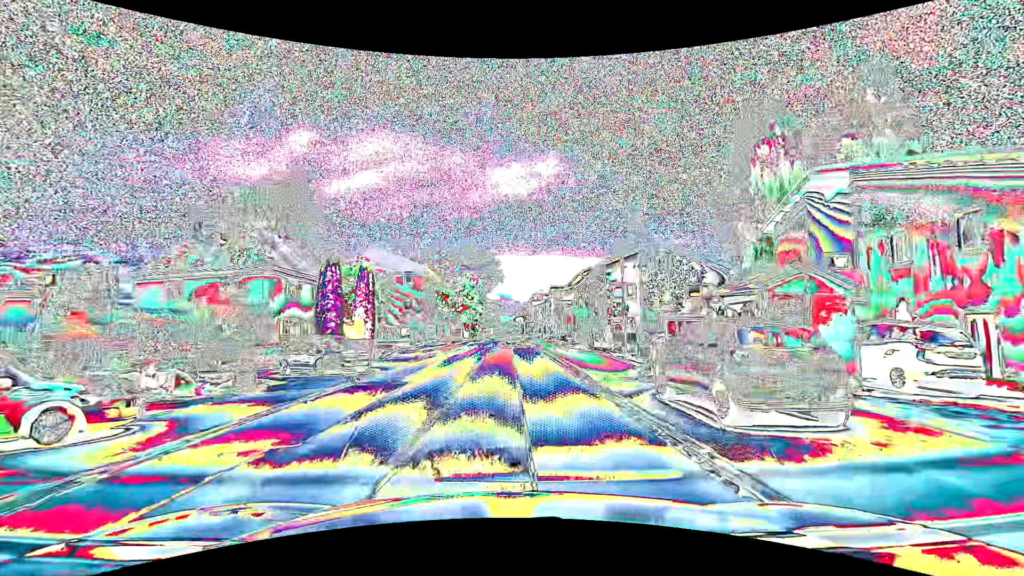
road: primary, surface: asphalt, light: Day
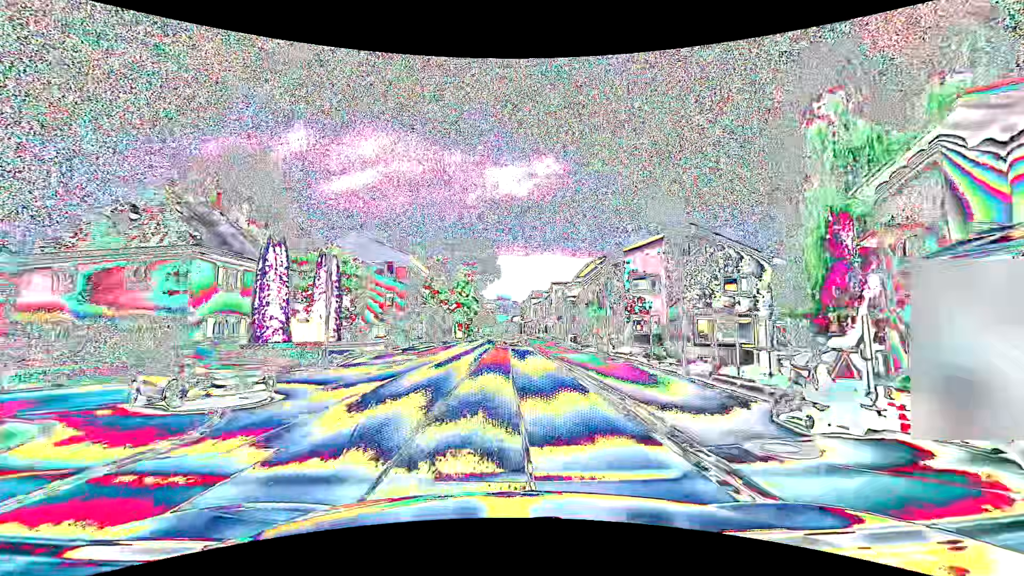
(0.0, +7.6) m; 0°
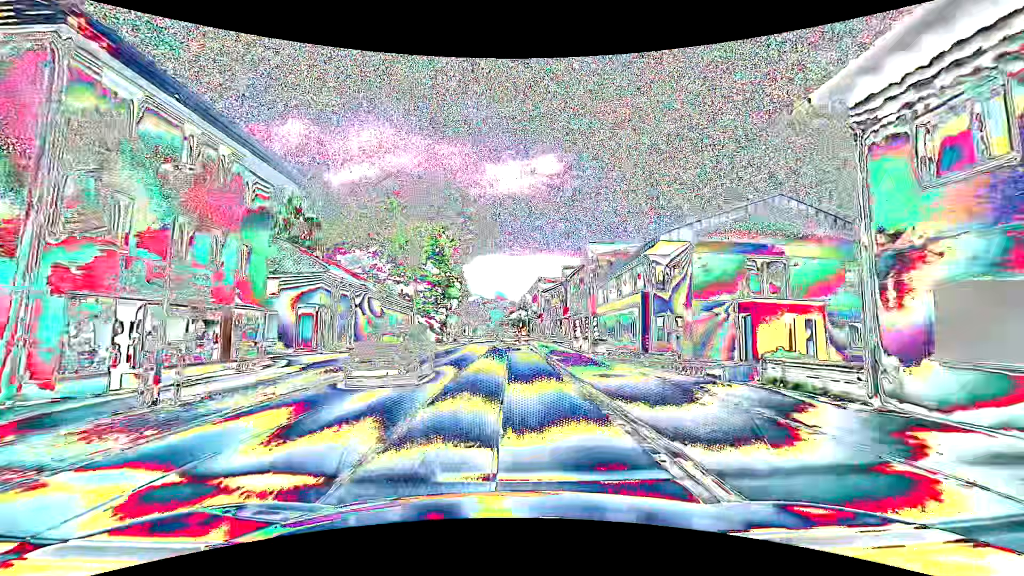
(0.0, +38.1) m; 0°
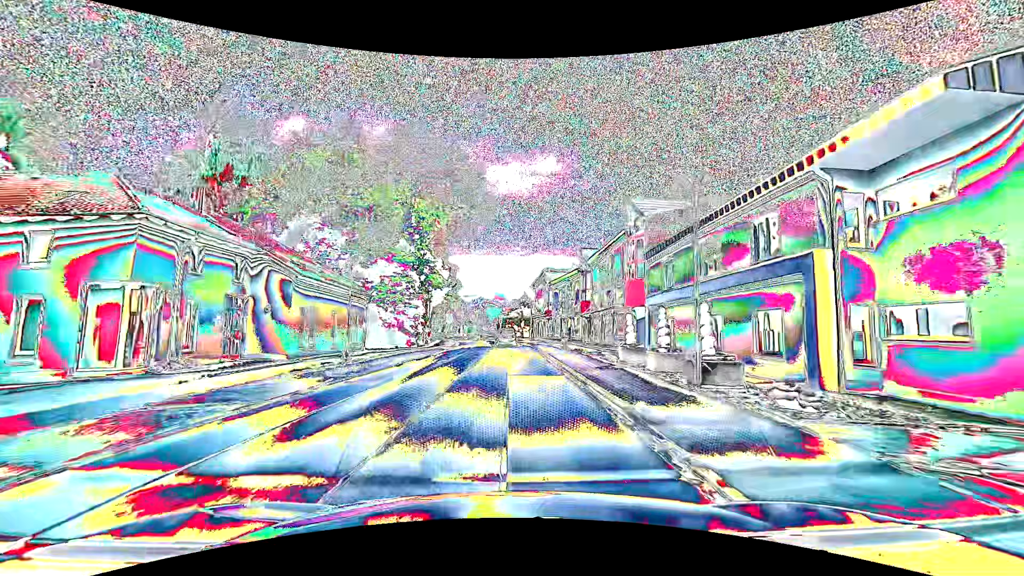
(+0.1, +15.3) m; +1°
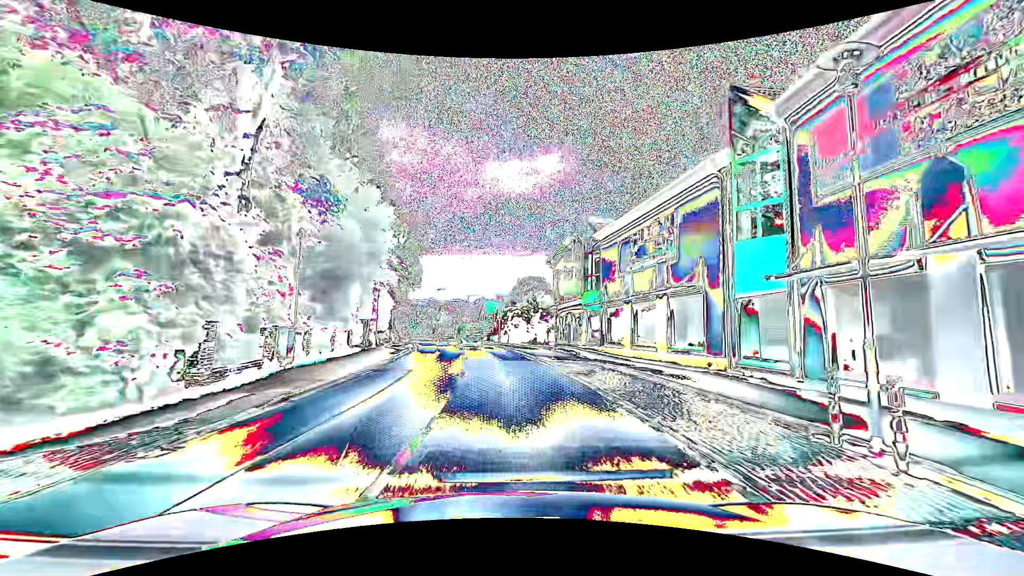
(-0.2, +30.6) m; -1°
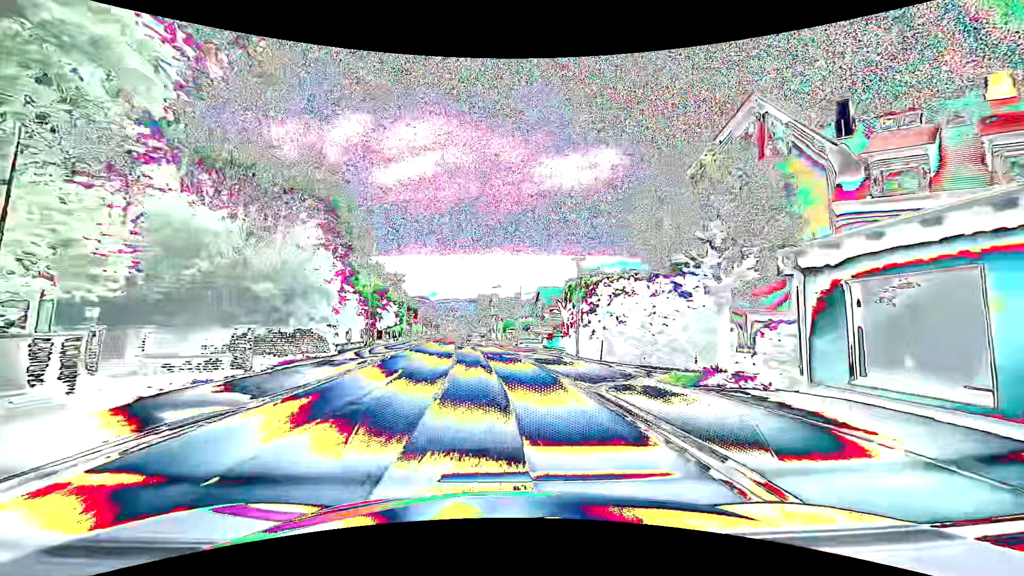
(-1.4, +30.5) m; -6°
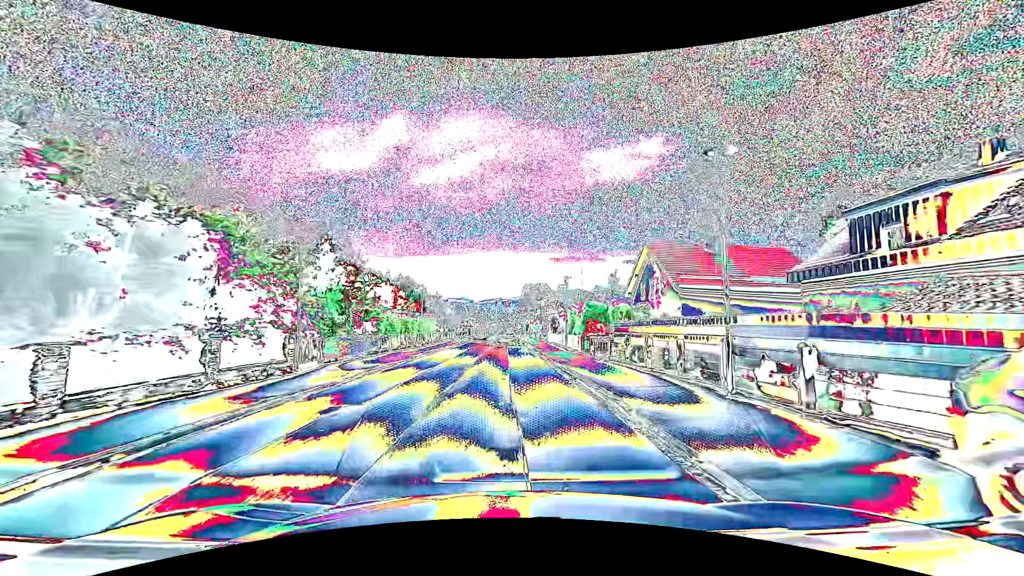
(-2.7, +38.3) m; -5°
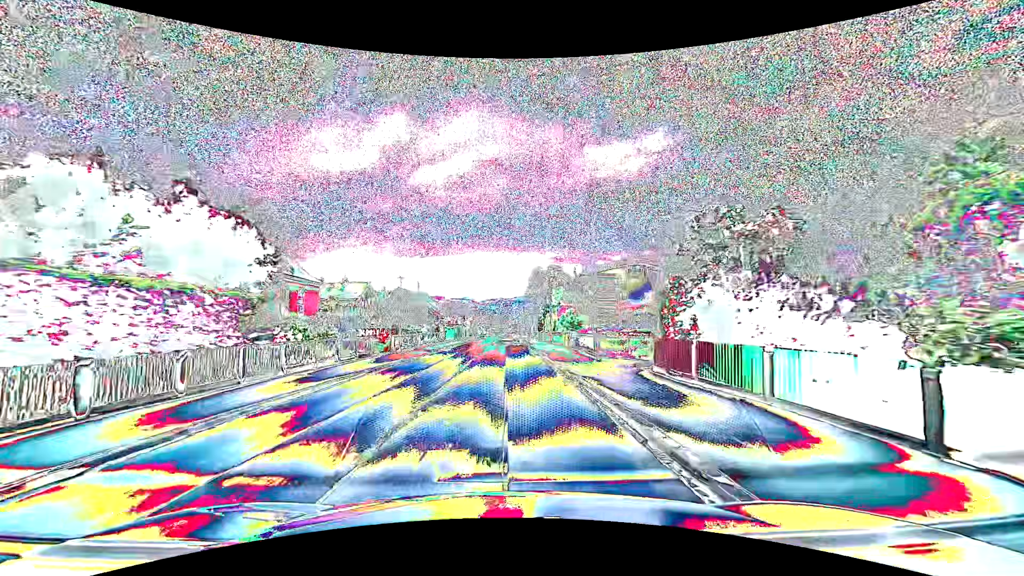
(-0.2, +38.5) m; -1°
(0, +10) (0, +20) (0, +30) (0, +40) (0, +50) (0, +60) (0, +70) (0, +80) (0, +90) (0, +100) m
